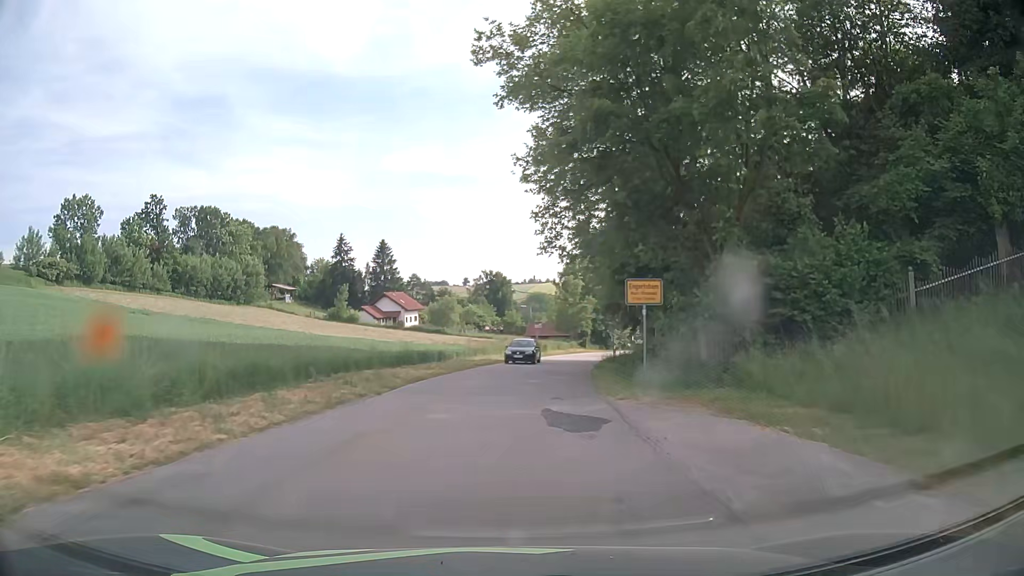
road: tertiary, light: Day
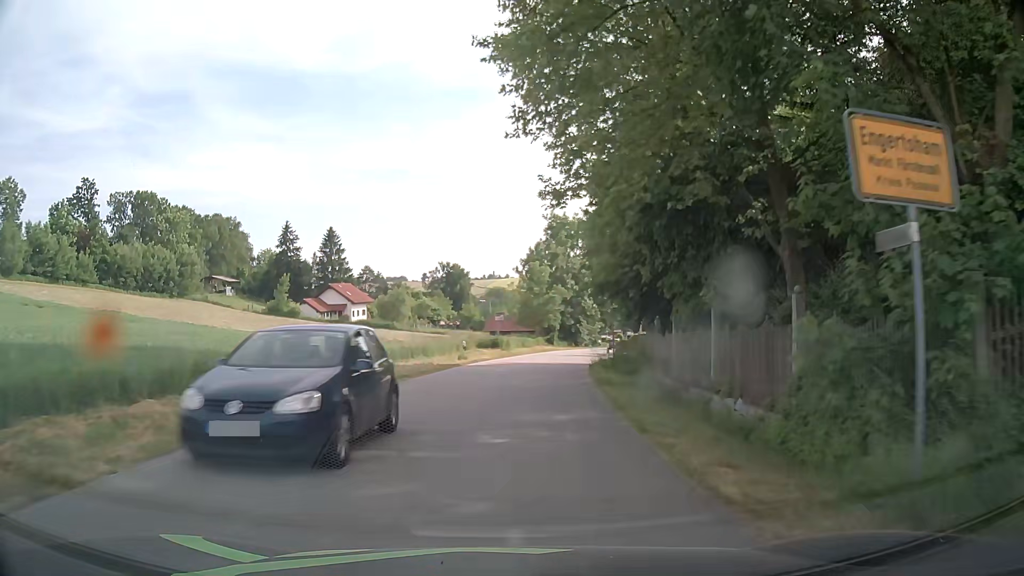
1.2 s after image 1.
(+0.5, +13.4) m; +4°
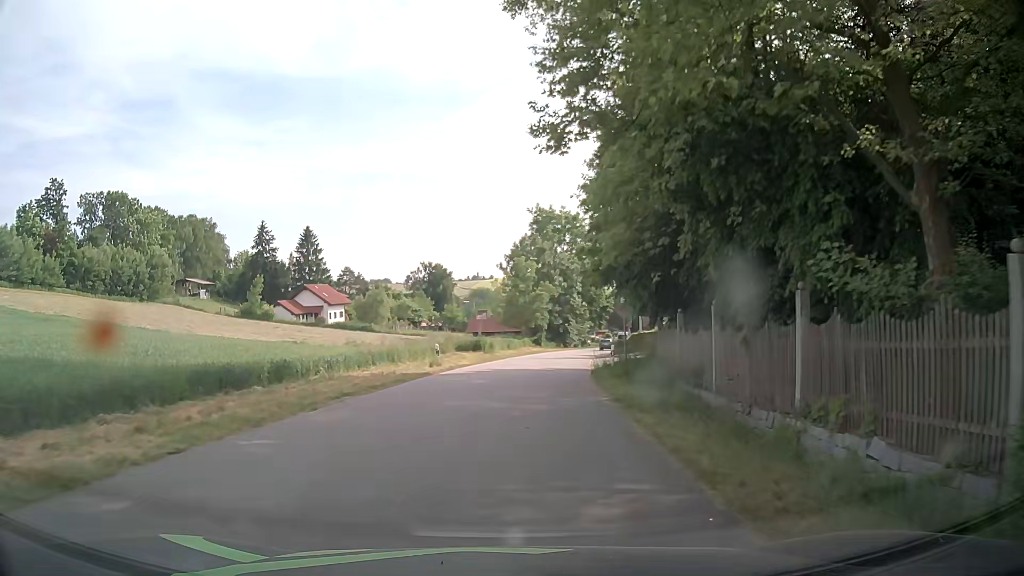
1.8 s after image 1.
(+0.1, +6.1) m; +1°
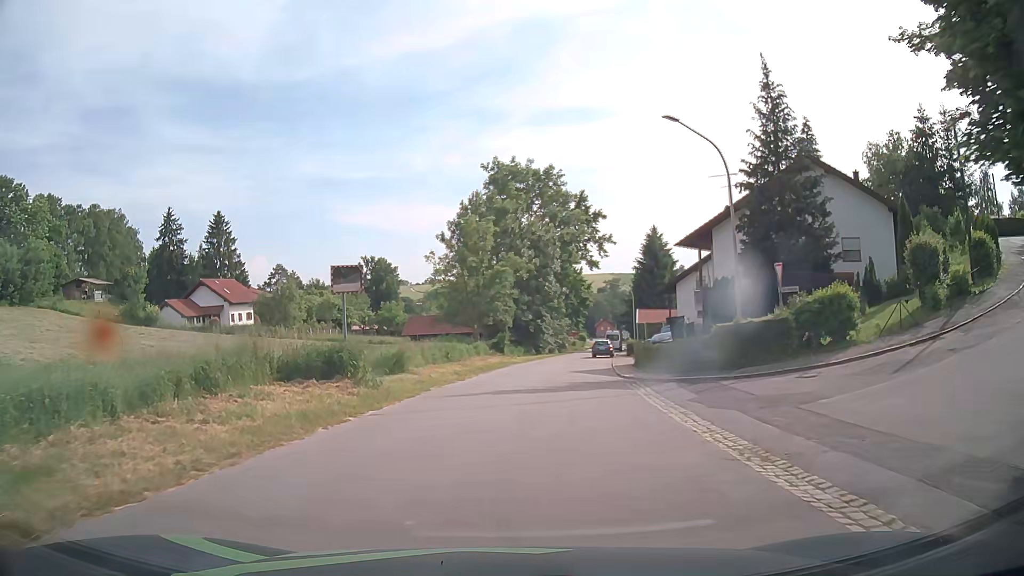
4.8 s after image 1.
(+1.4, +28.4) m; +5°
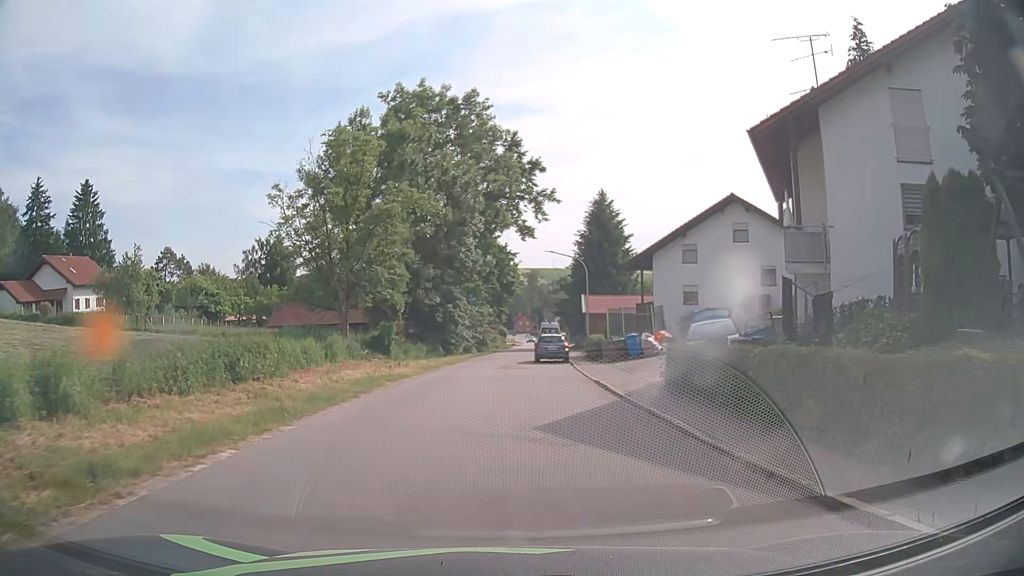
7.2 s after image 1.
(+0.7, +21.1) m; +6°
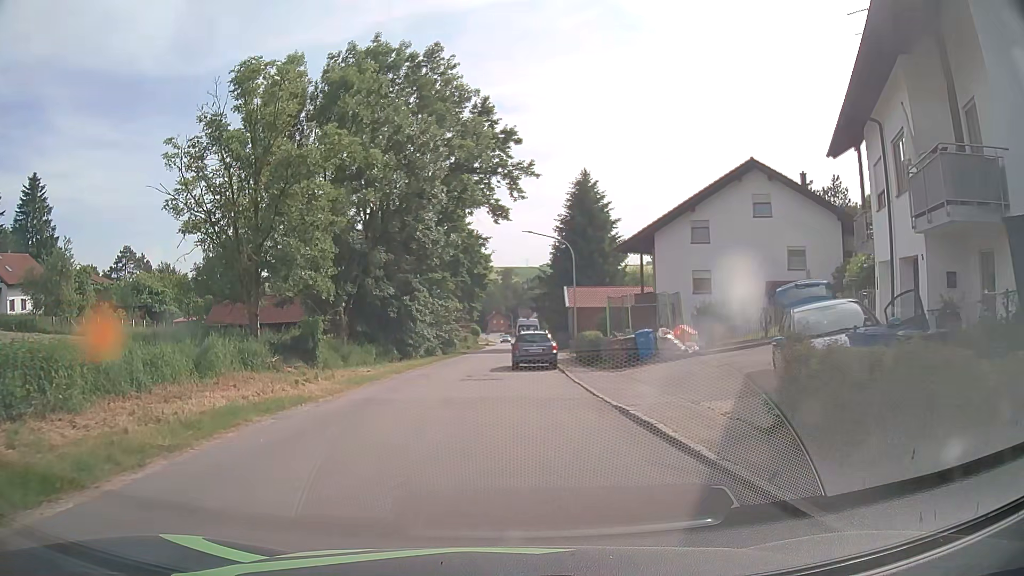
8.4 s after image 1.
(+0.2, +8.3) m; +3°
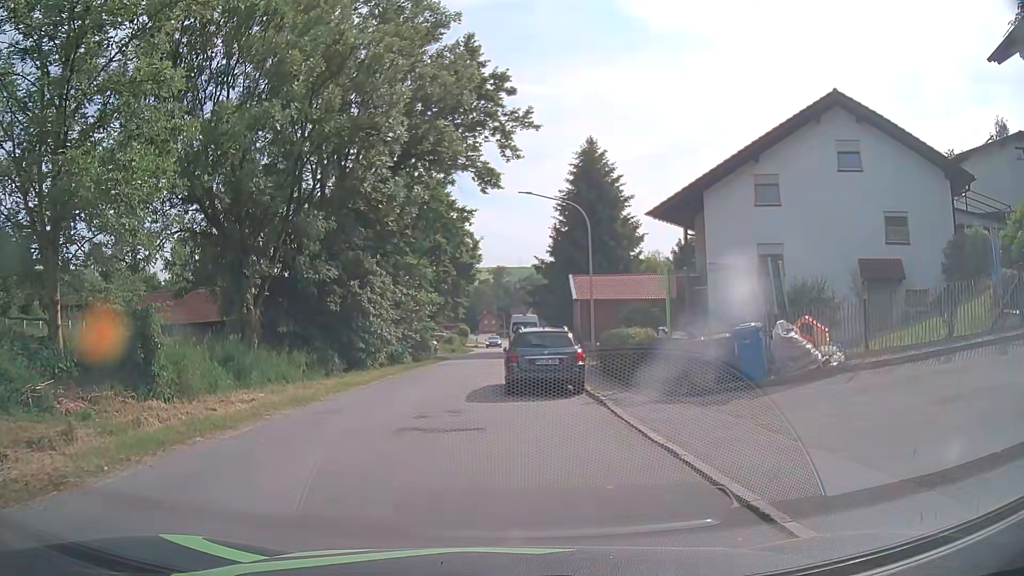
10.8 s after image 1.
(0.0, +10.7) m; 0°
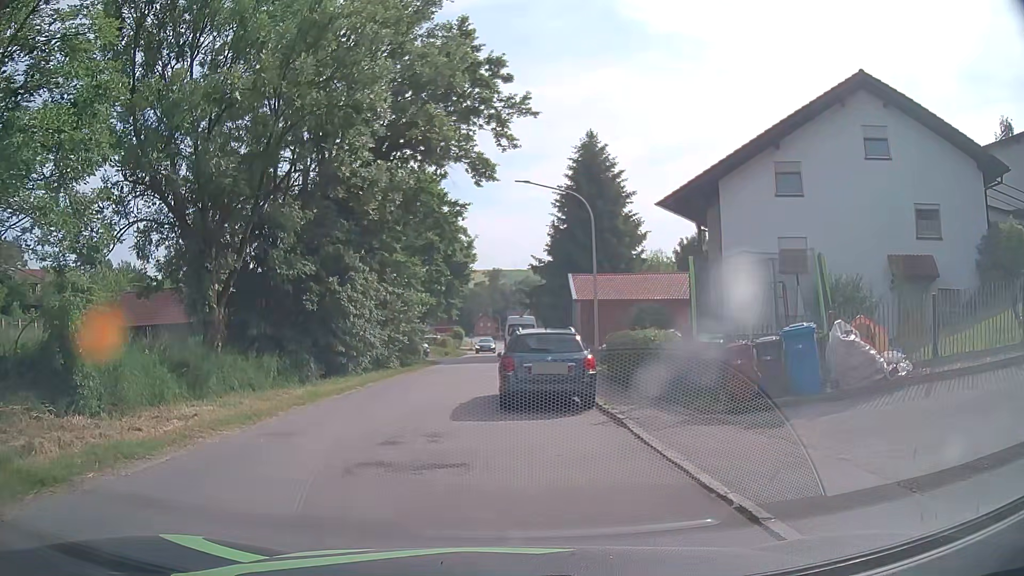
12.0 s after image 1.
(0.0, +2.5) m; -2°
